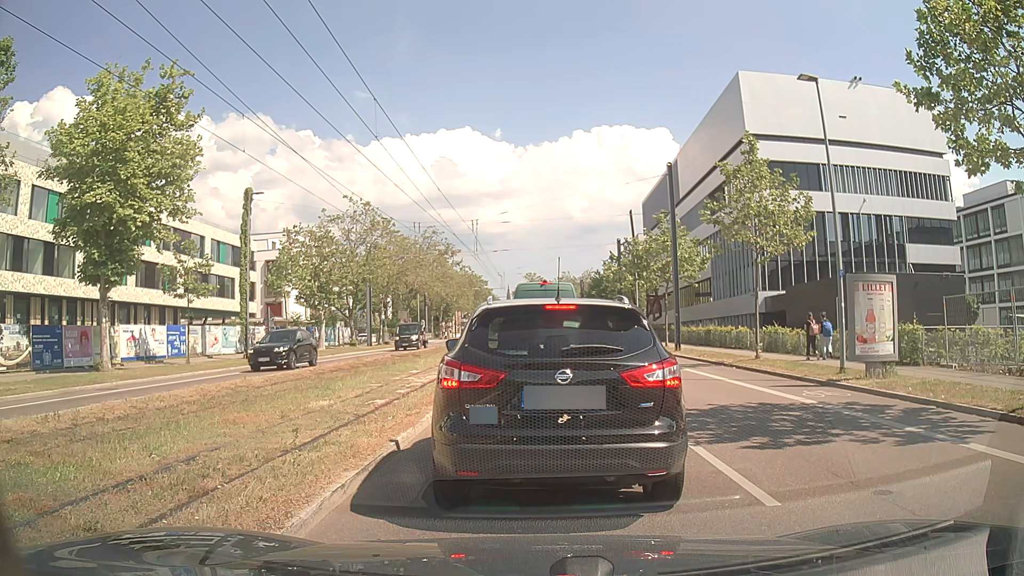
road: secondary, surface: asphalt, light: Day
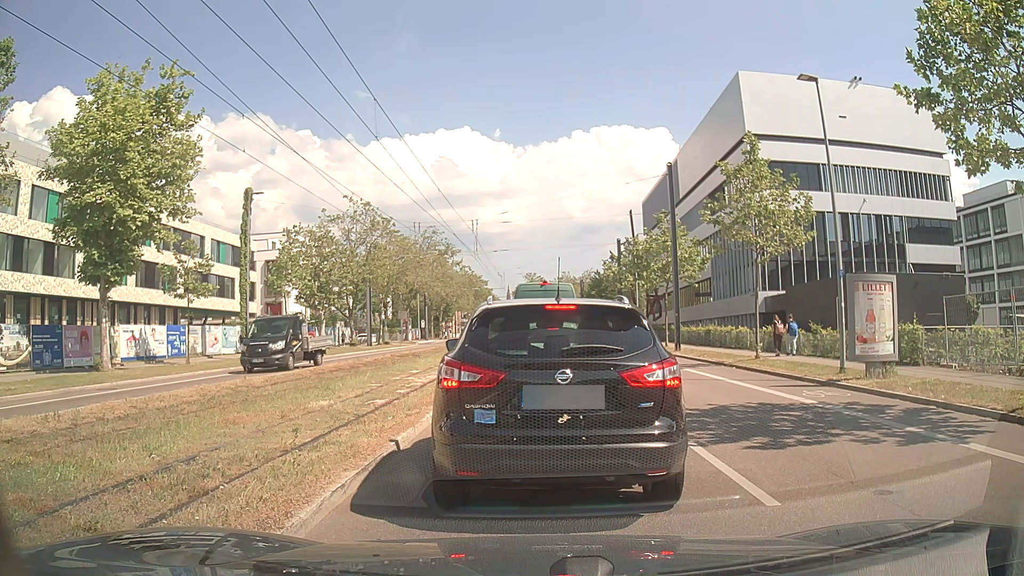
(0.0, 0.0) m; 0°
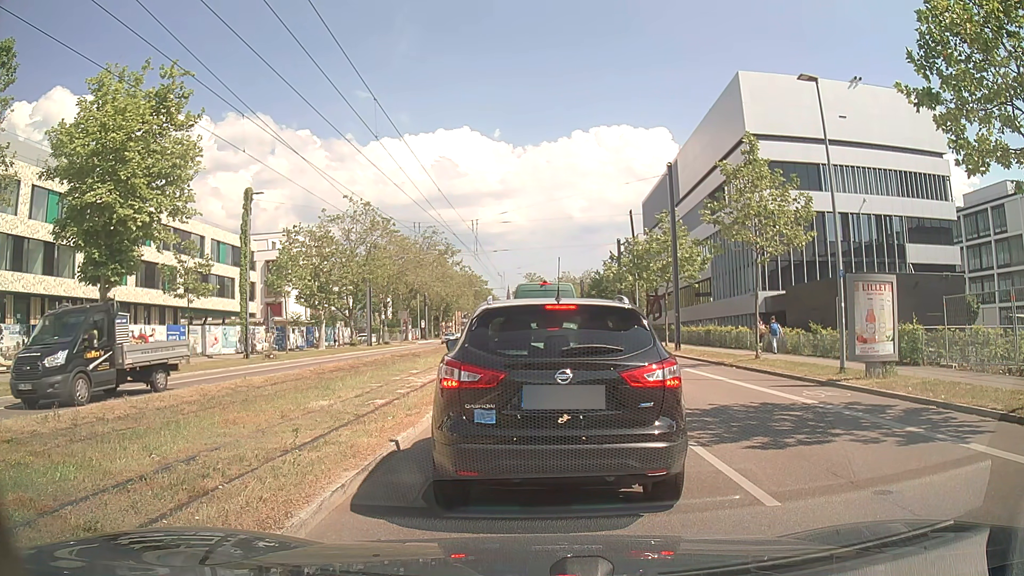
(0.0, 0.0) m; 0°
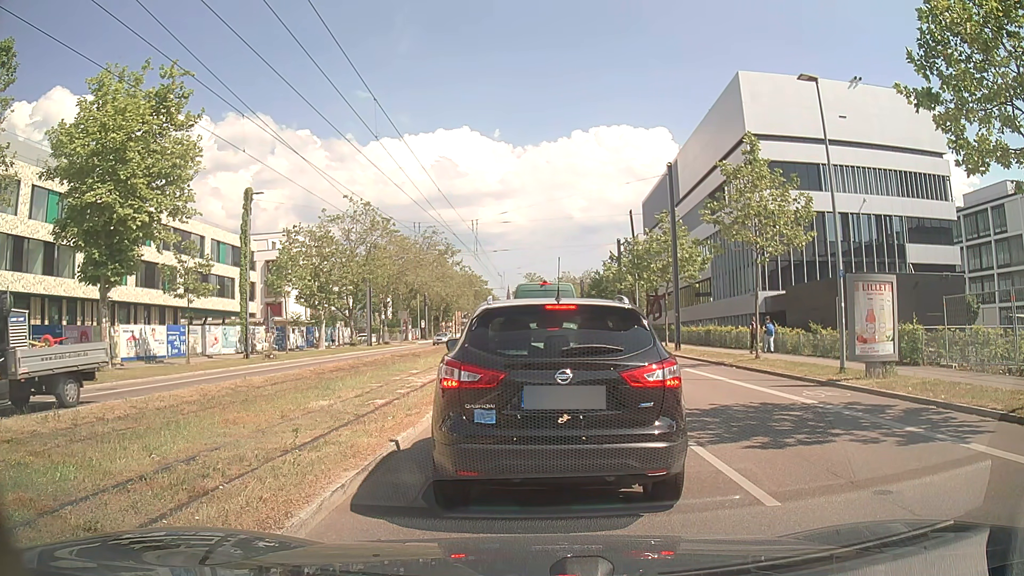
(0.0, 0.0) m; 0°
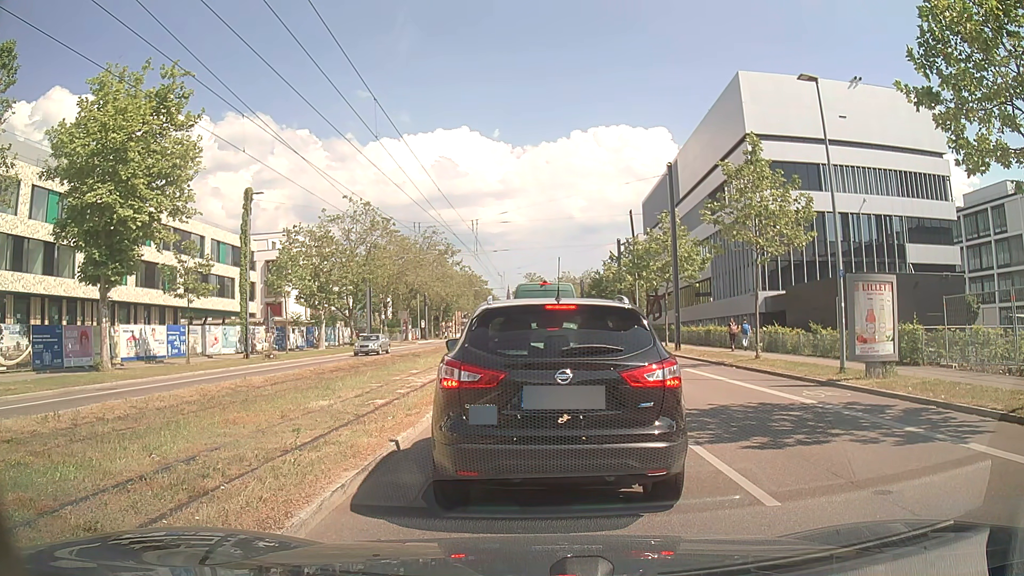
(0.0, 0.0) m; 0°
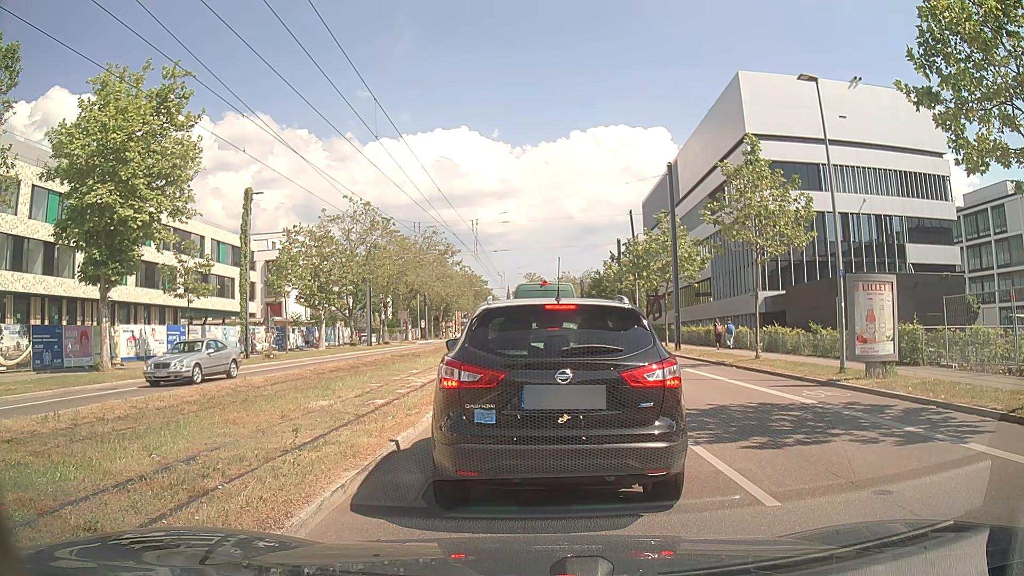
(0.0, 0.0) m; 0°
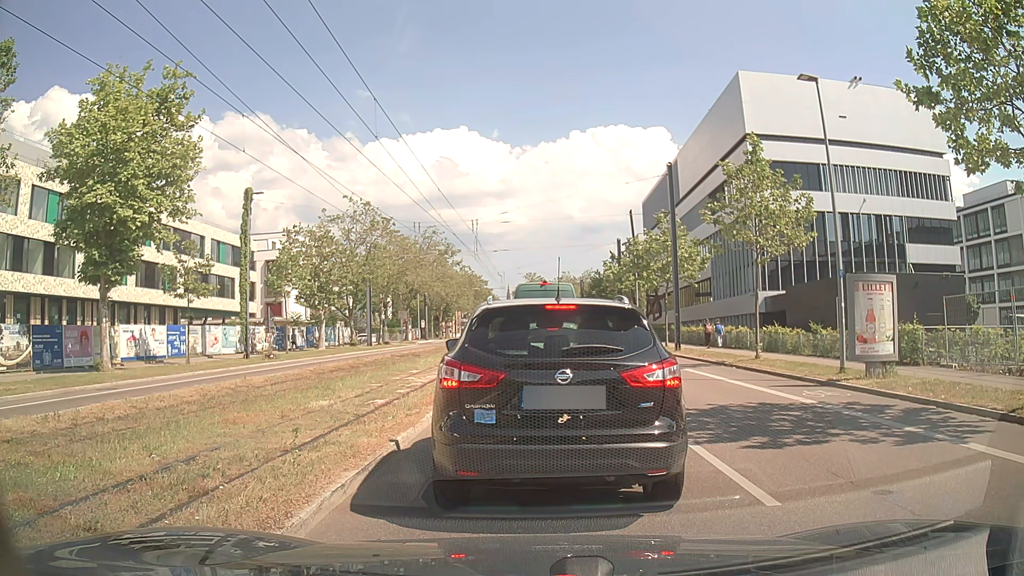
(0.0, 0.0) m; 0°
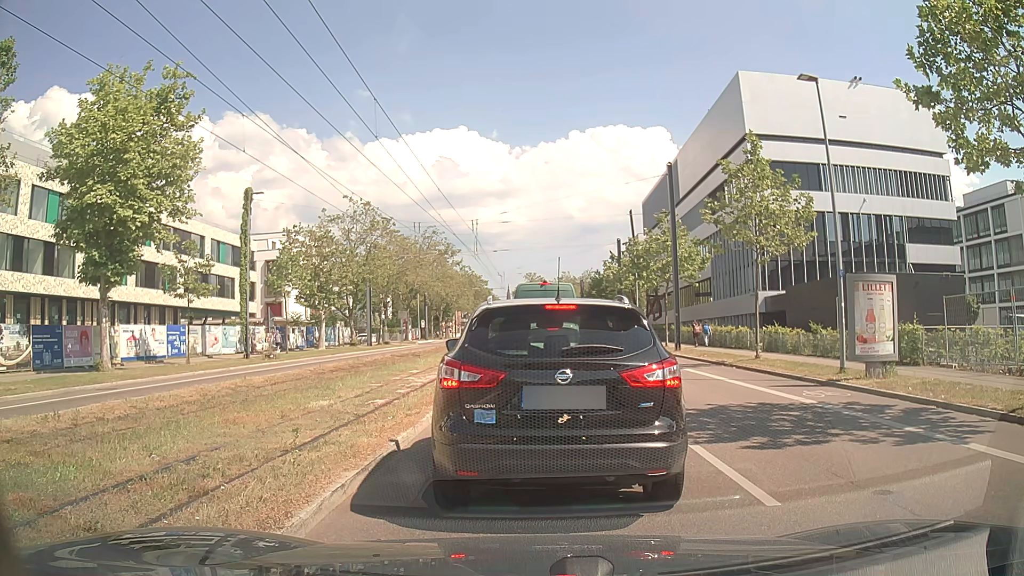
(0.0, 0.0) m; 0°
